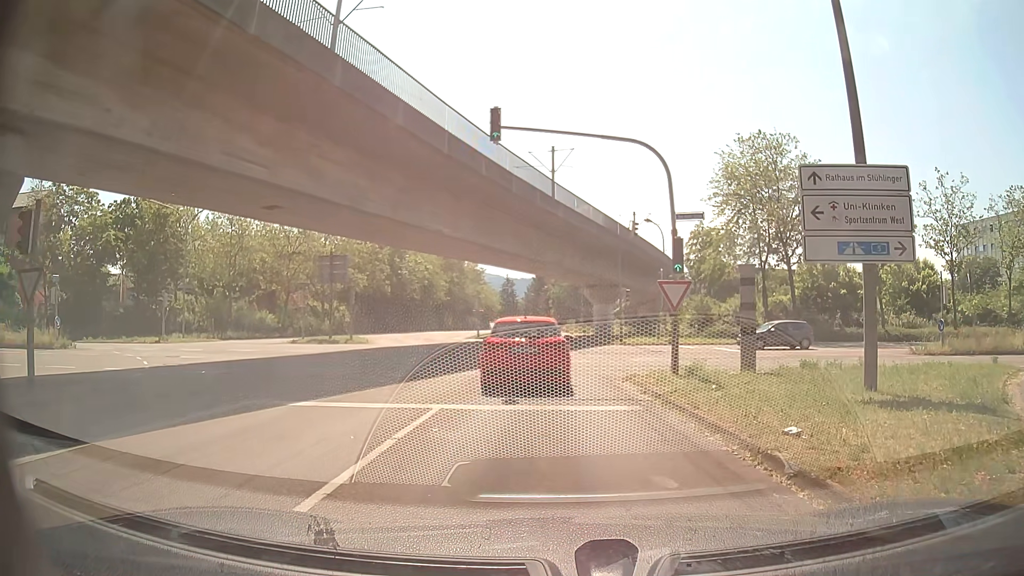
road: tertiary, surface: asphalt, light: Day
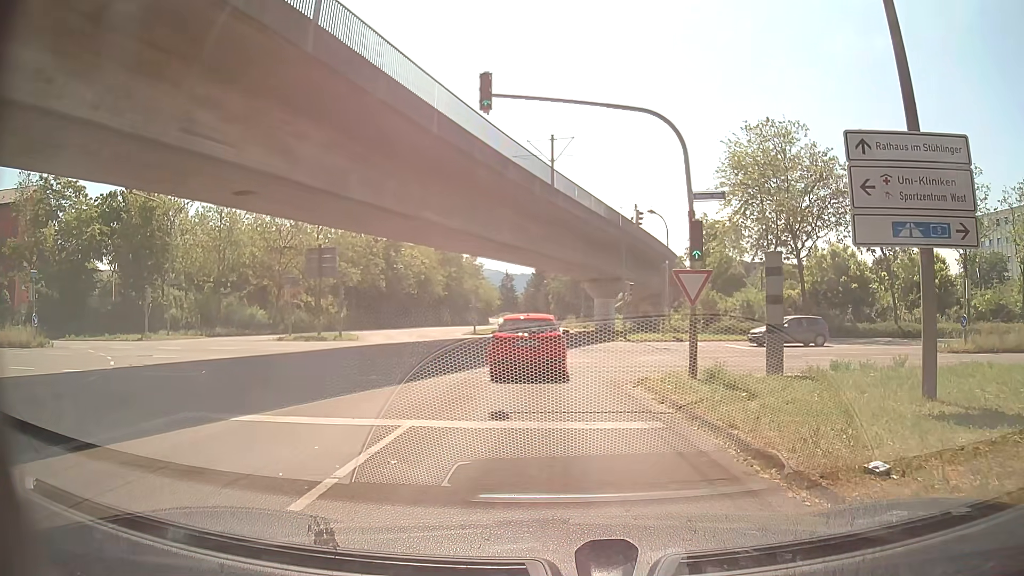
(0.0, +2.3) m; +1°
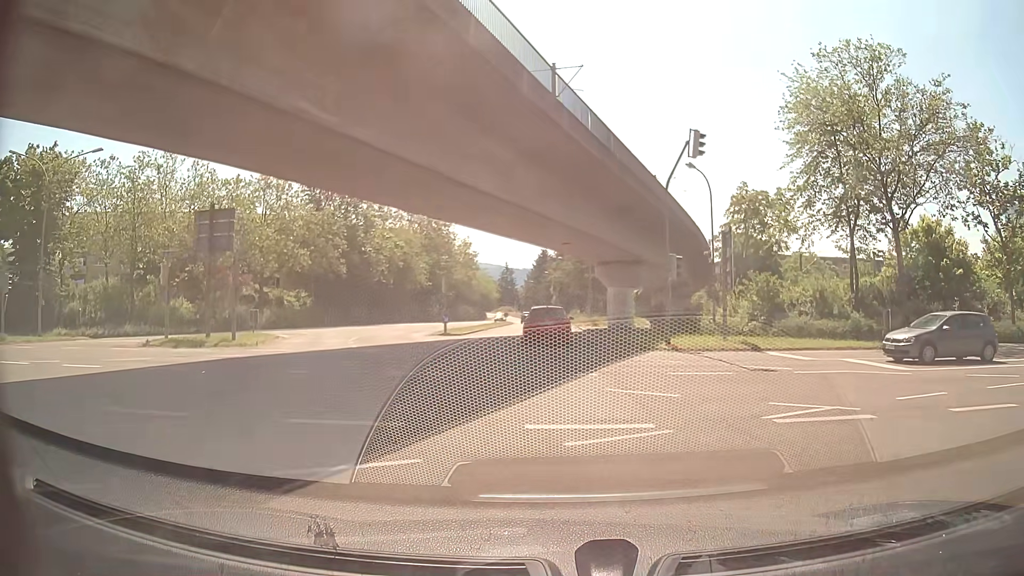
(+0.2, +14.7) m; +1°
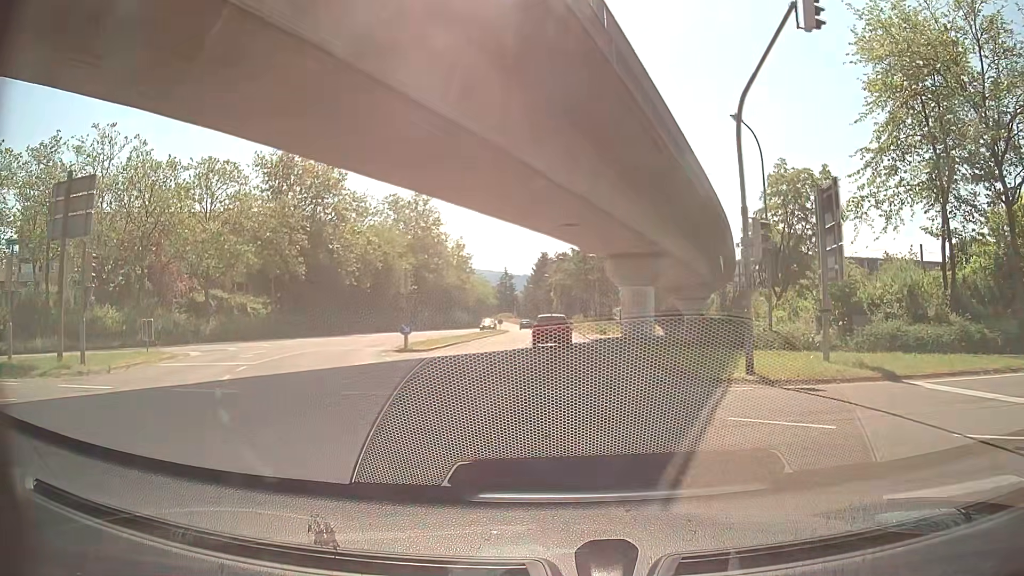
(-0.1, +10.2) m; -1°
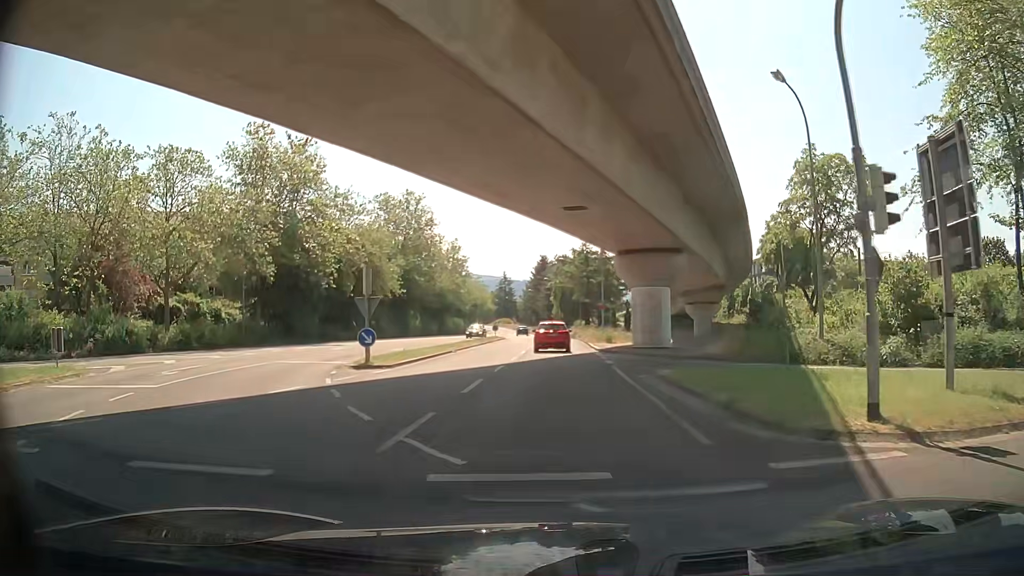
(0.0, +5.7) m; +1°
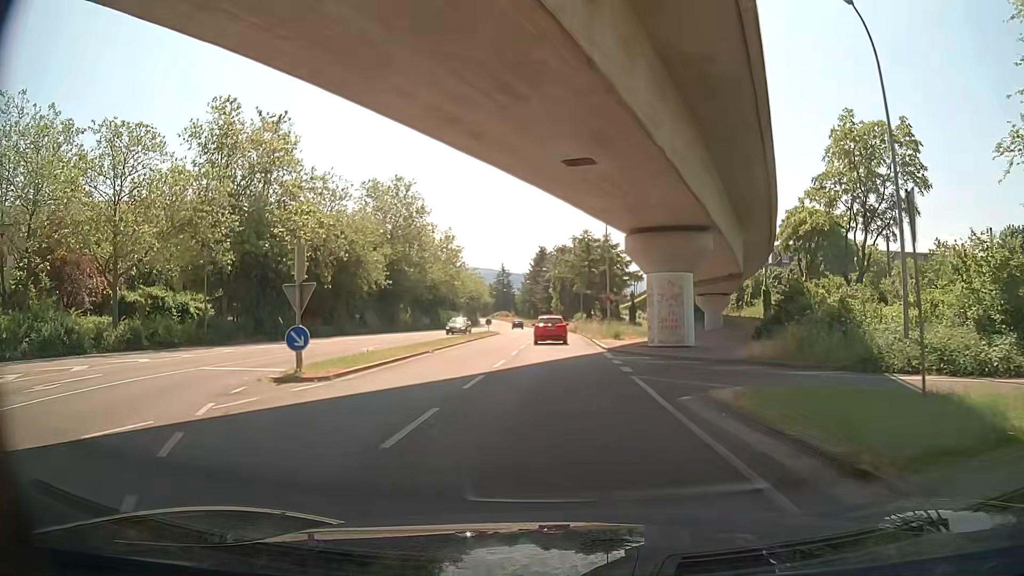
(0.0, +6.0) m; 0°
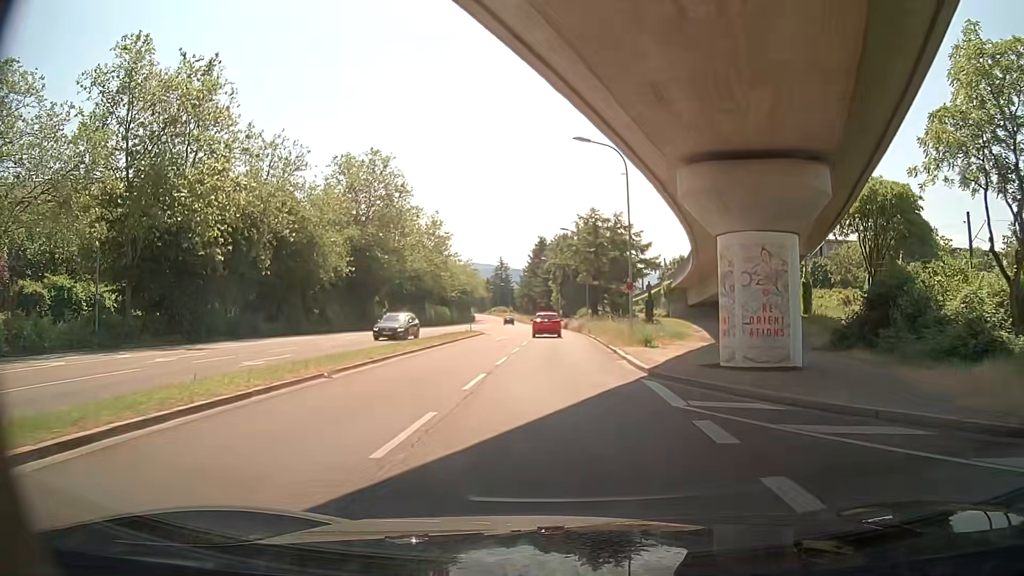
(0.0, +12.7) m; 0°
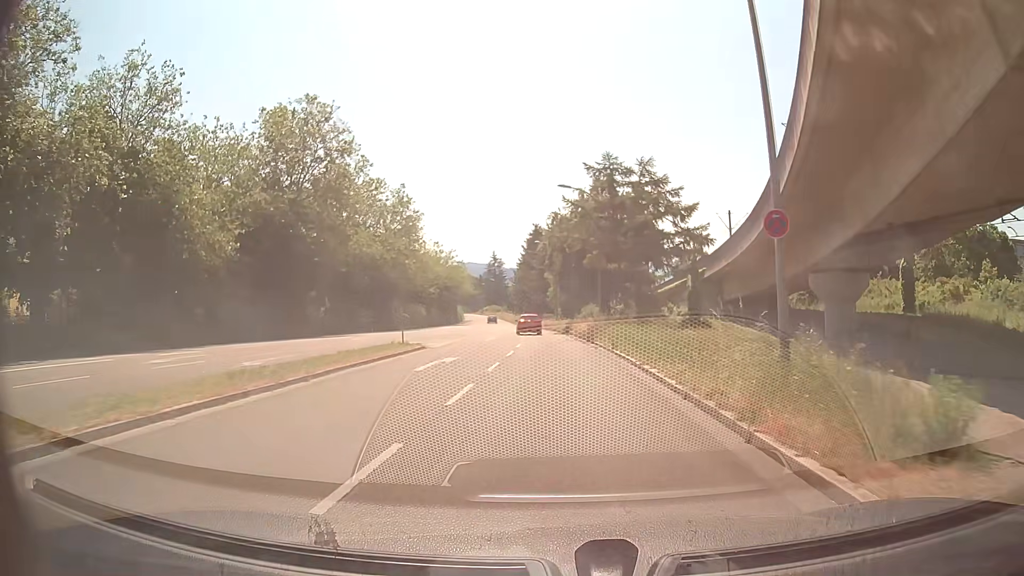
(-0.1, +20.4) m; 0°
(0, +10) (0, +20) (0, +30) (0, +40) (-1, +50) (-2, +60) (-3, +70) (-4, +80) (-5, +90) (-6, +100) m
